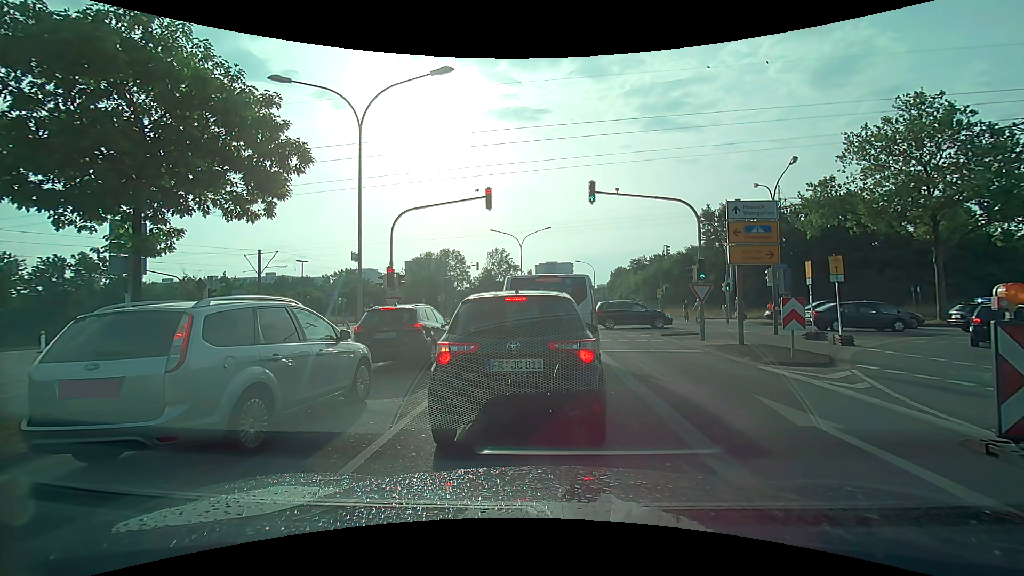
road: secondary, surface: asphalt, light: Day
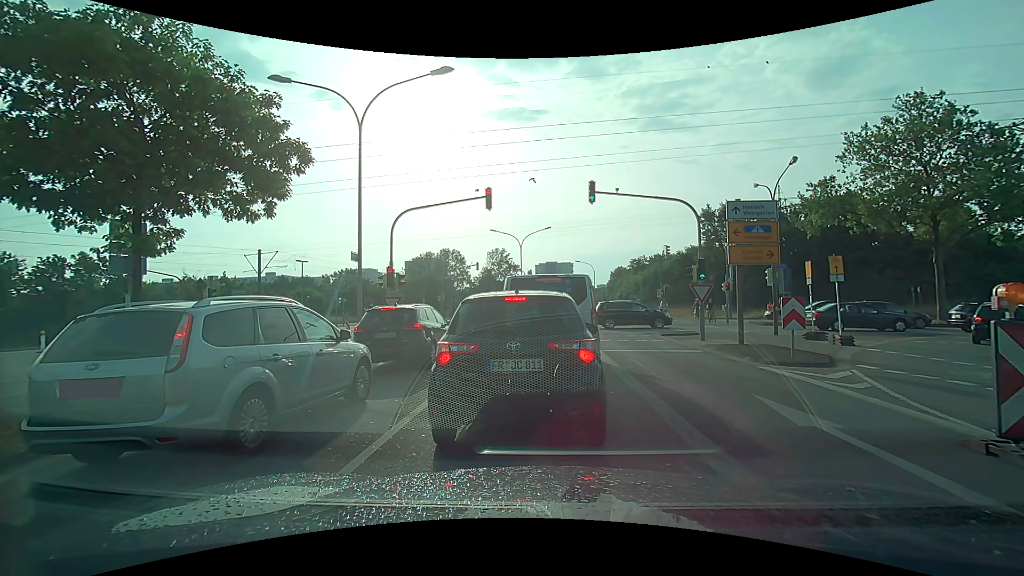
(0.0, 0.0) m; 0°
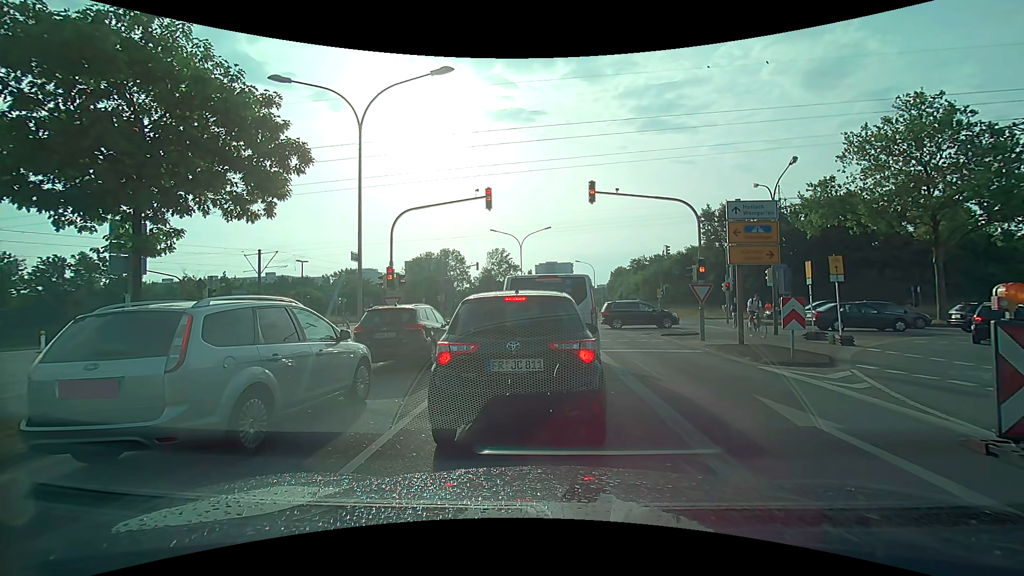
(0.0, 0.0) m; 0°
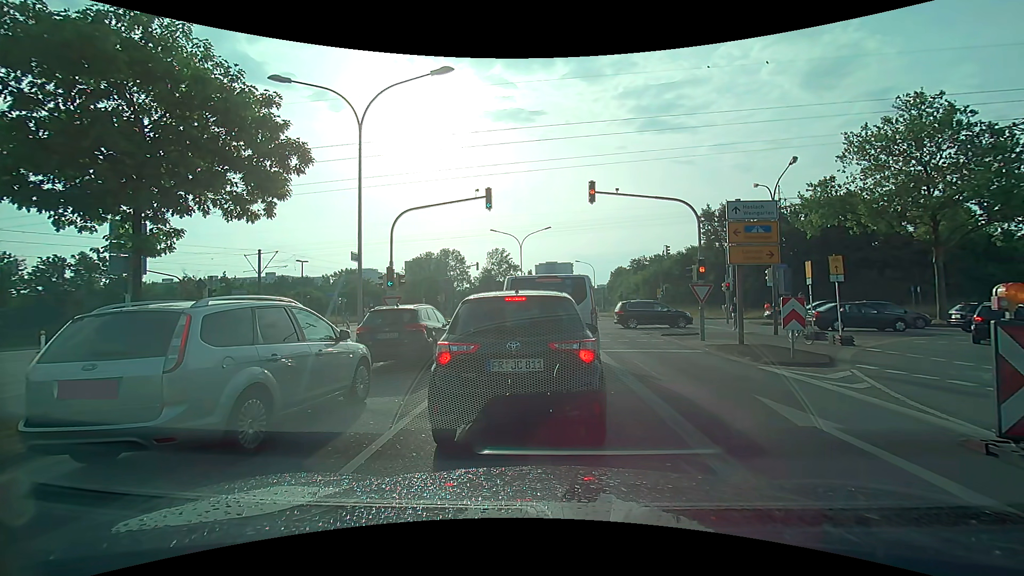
(0.0, 0.0) m; 0°
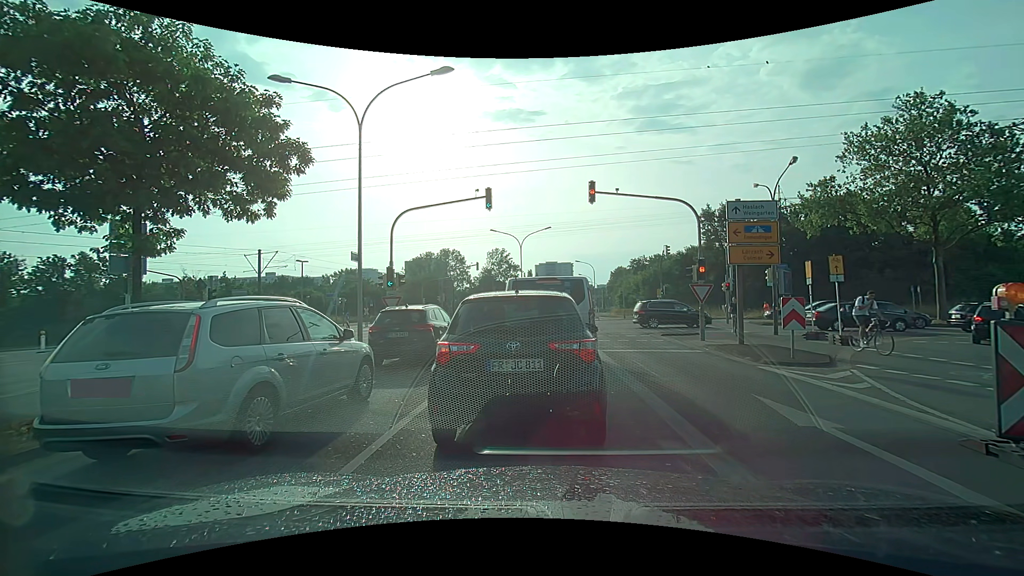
(0.0, 0.0) m; 0°
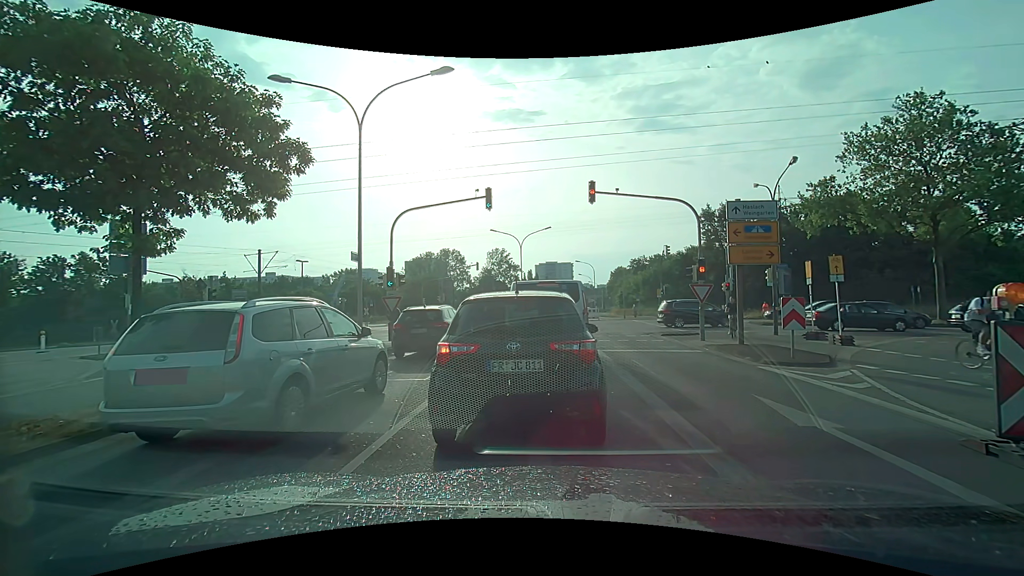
(0.0, 0.0) m; 0°
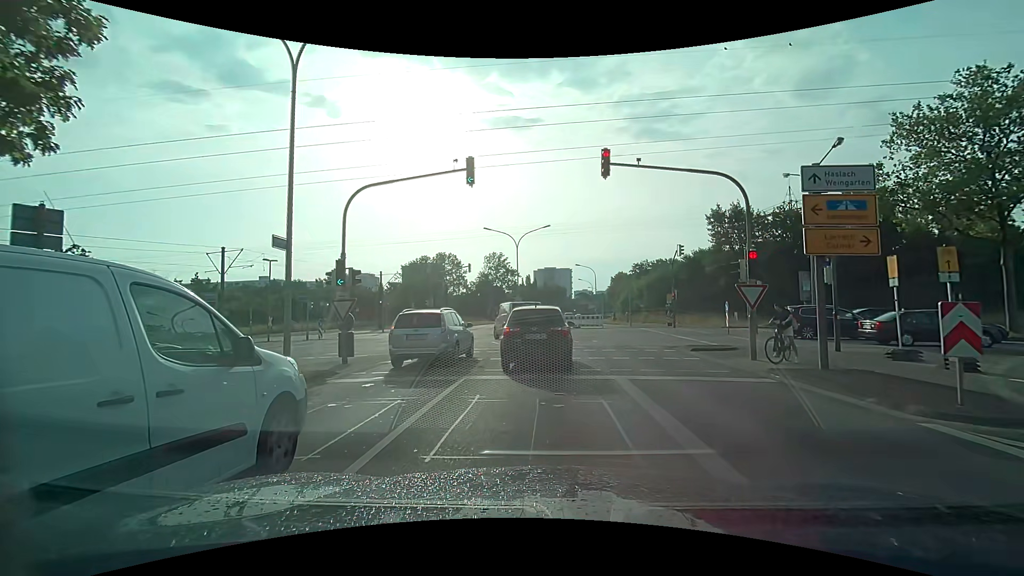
(+0.3, +5.2) m; +2°
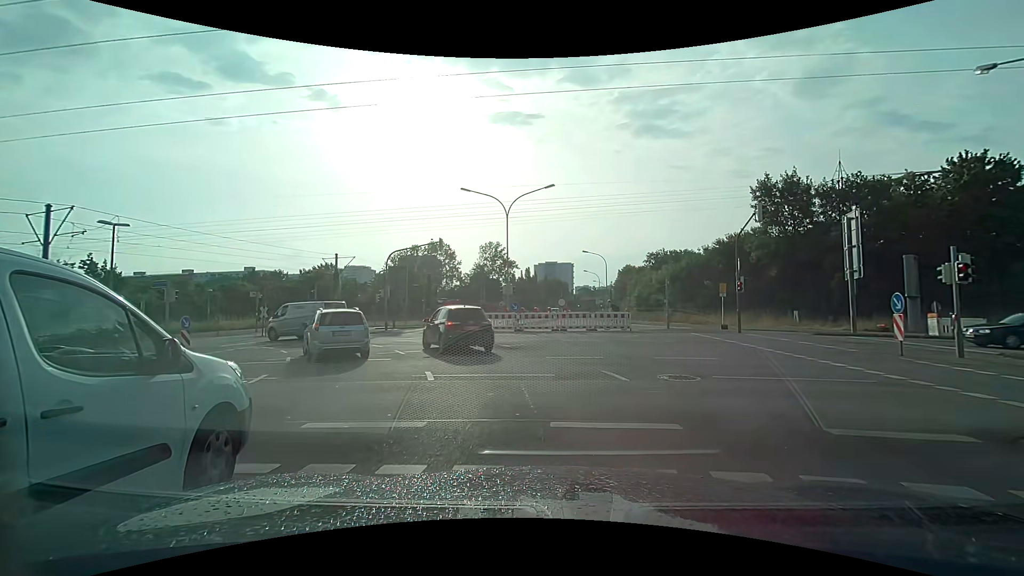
(0.0, +14.1) m; 0°
(0, +10) (-3, +20) (-9, +28) (-18, +31) (-28, +32) (-38, +33) (-48, +33) (-58, +34) (-68, +34) (-78, +35) m
